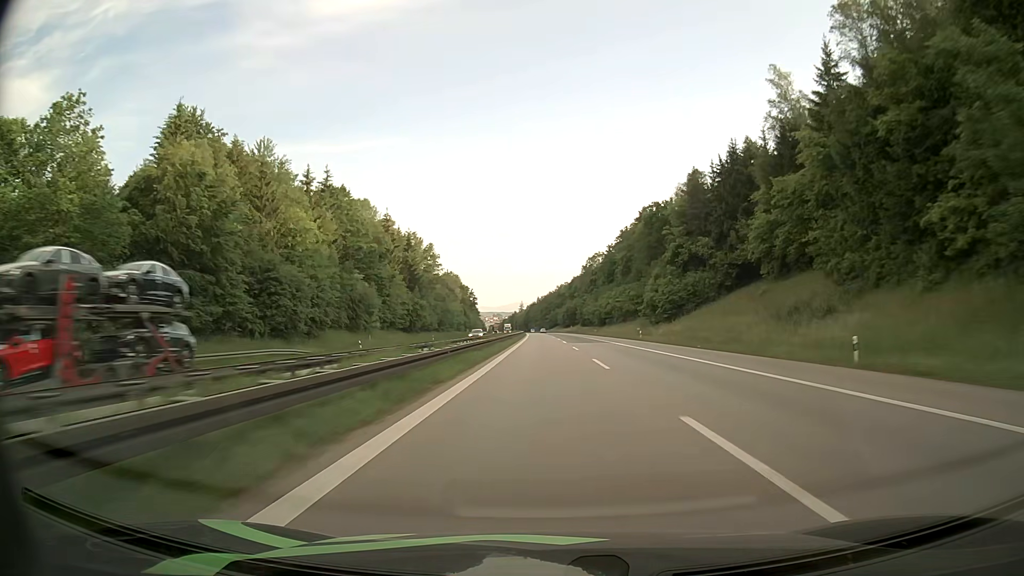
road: motorway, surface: asphalt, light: Day
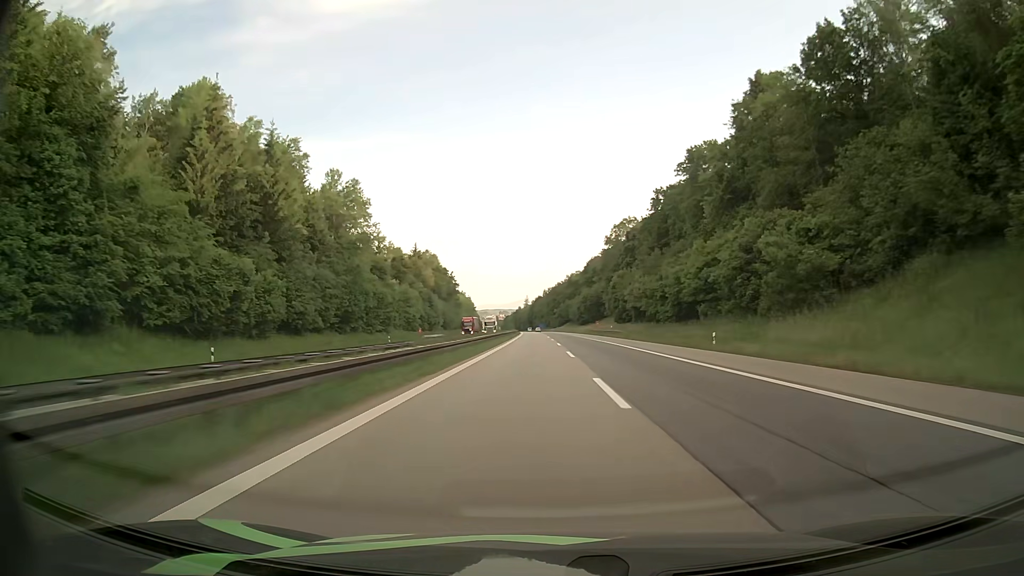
(-0.3, +82.5) m; -1°
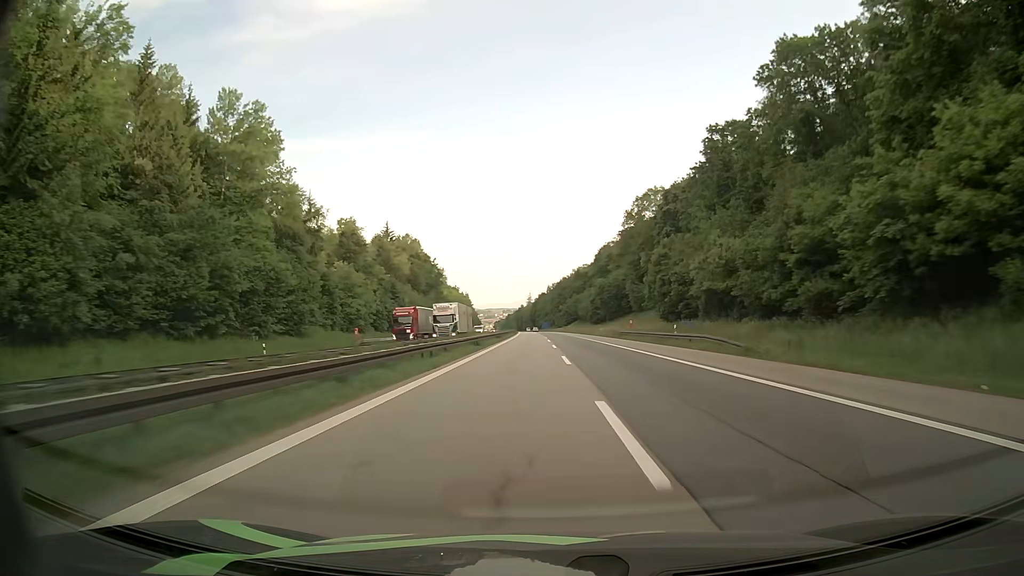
(-0.2, +41.2) m; 0°
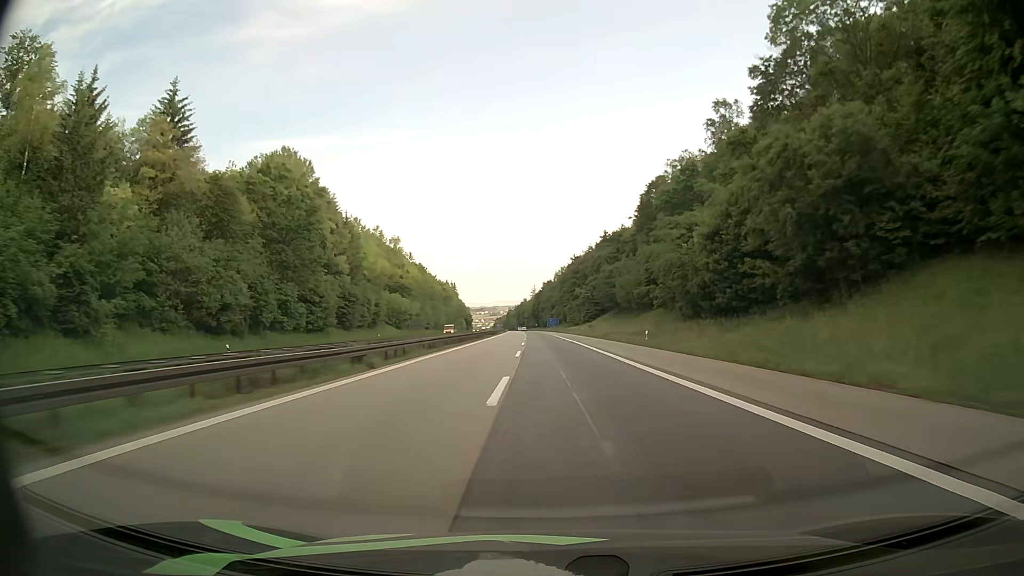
(-0.3, +101.9) m; 0°
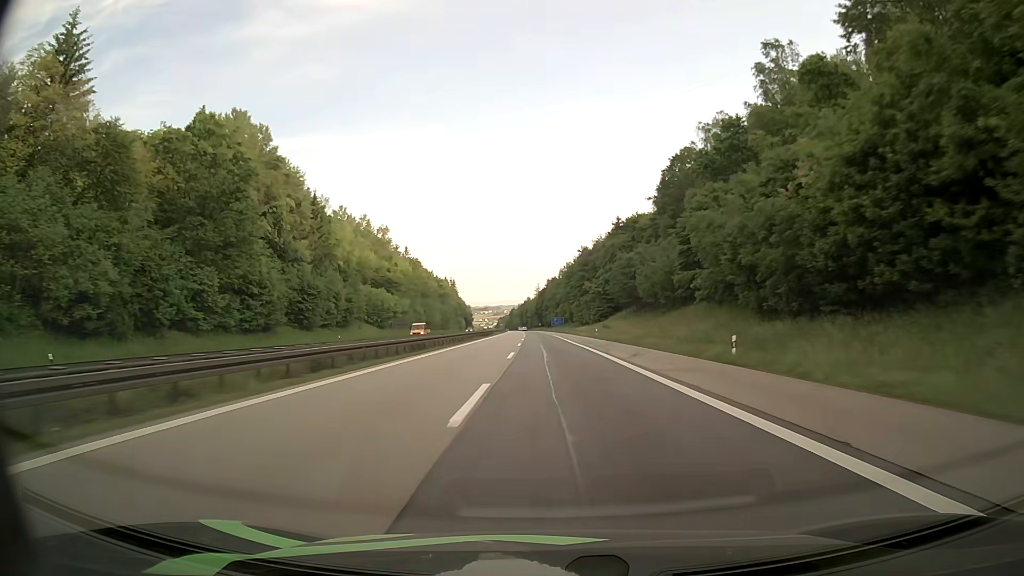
(-0.1, +20.2) m; -1°
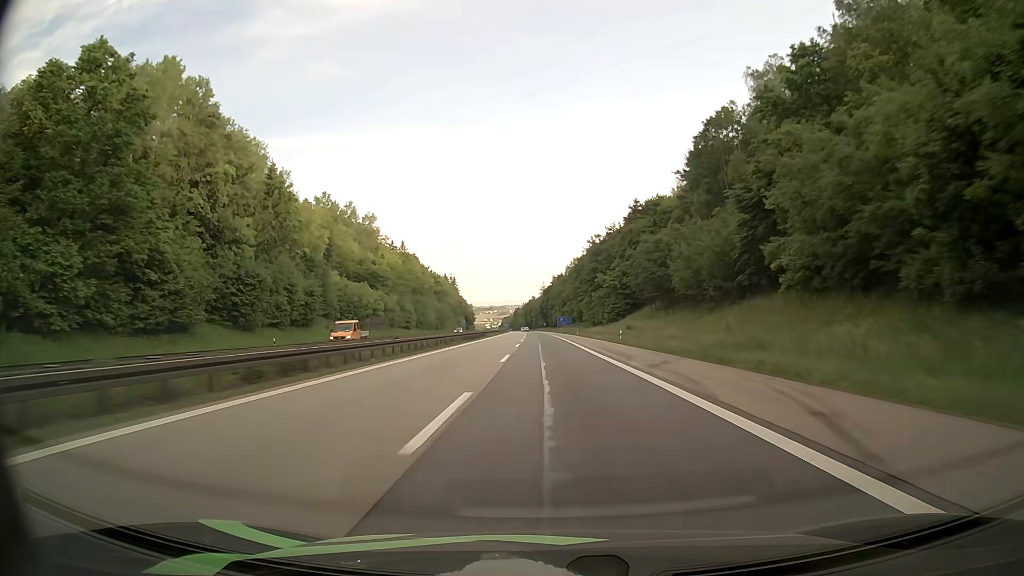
(0.0, +20.1) m; 0°
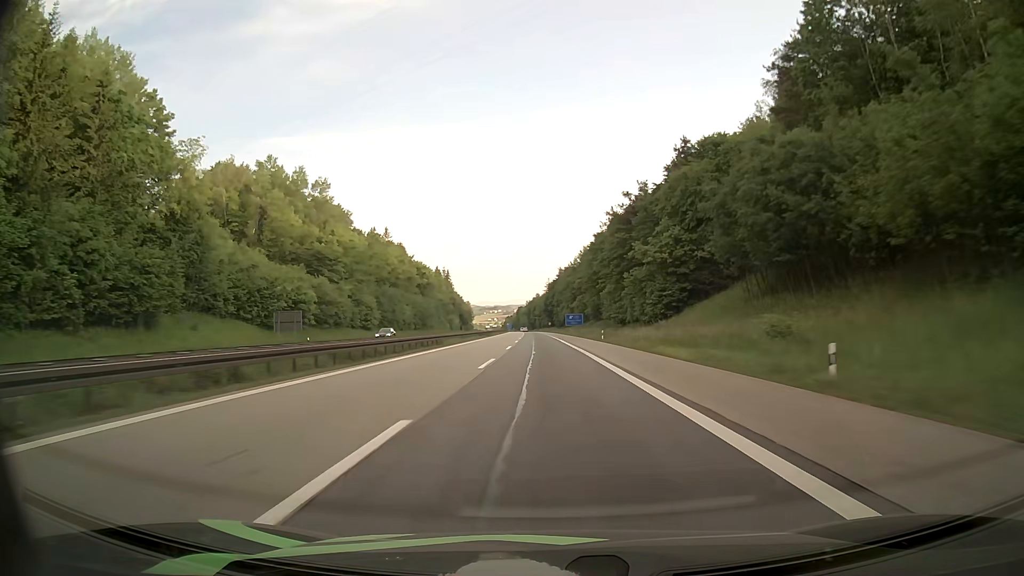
(-0.1, +39.9) m; -1°
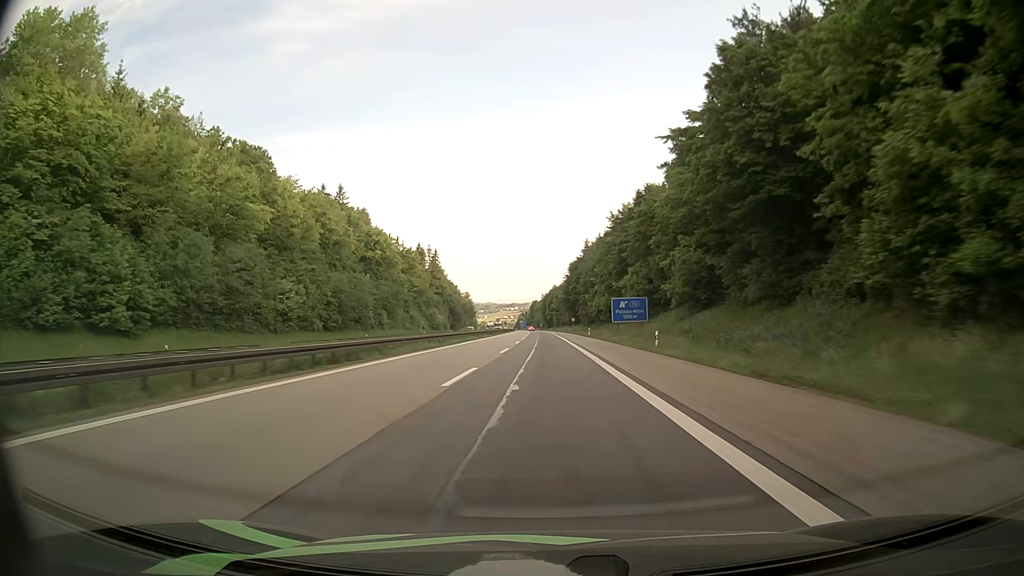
(-0.9, +78.1) m; -1°
(0, +10) (0, +20) (0, +30) (0, +40) (0, +50) (-1, +60) (-1, +70) (-1, +80) (-1, +90) (-1, +100) m
